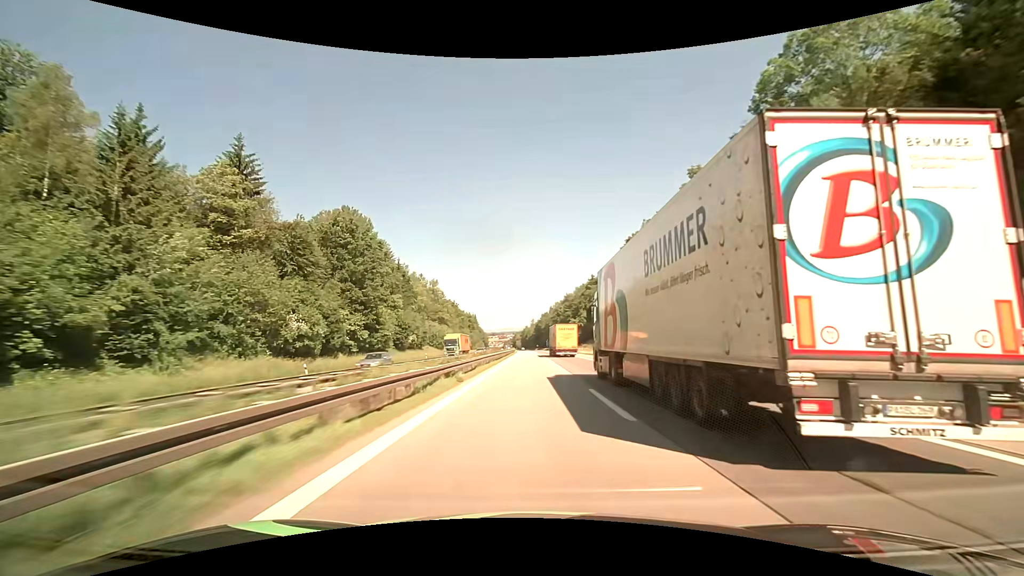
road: motorway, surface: asphalt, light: Day
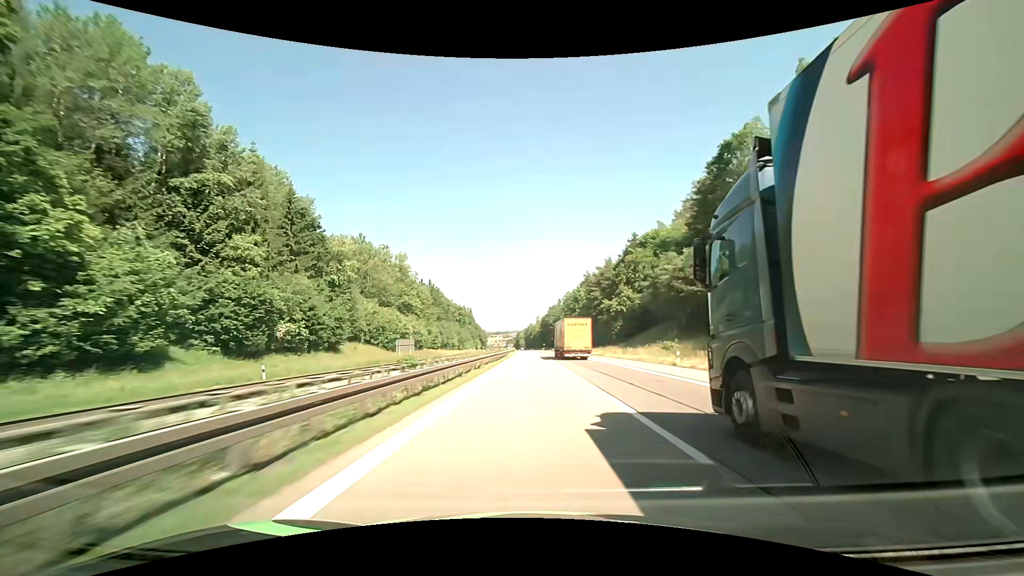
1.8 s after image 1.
(-0.4, +57.0) m; -1°
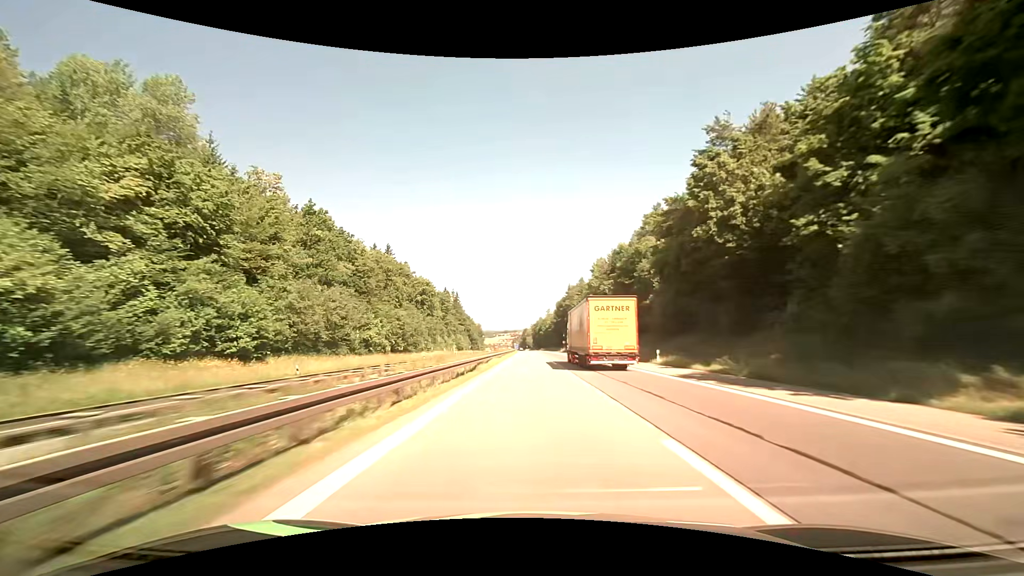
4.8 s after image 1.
(-0.8, +95.1) m; -1°
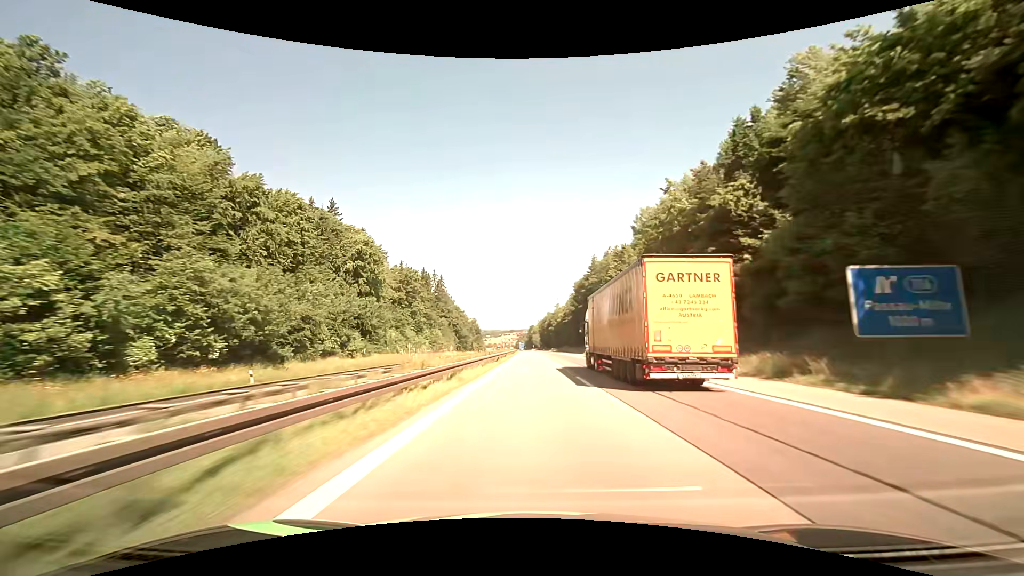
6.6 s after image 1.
(-0.2, +57.2) m; -1°
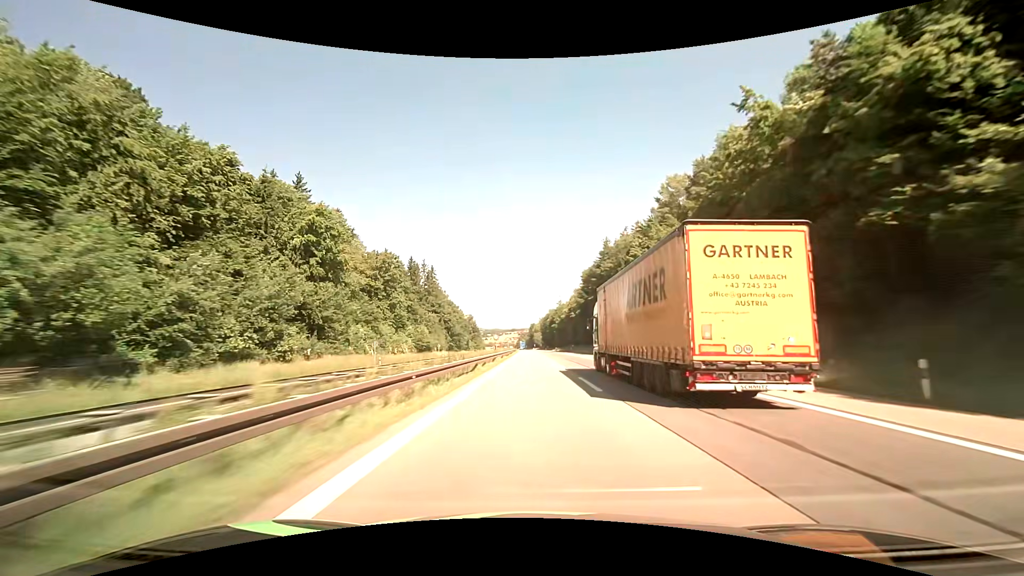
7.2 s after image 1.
(+0.1, +19.1) m; 0°
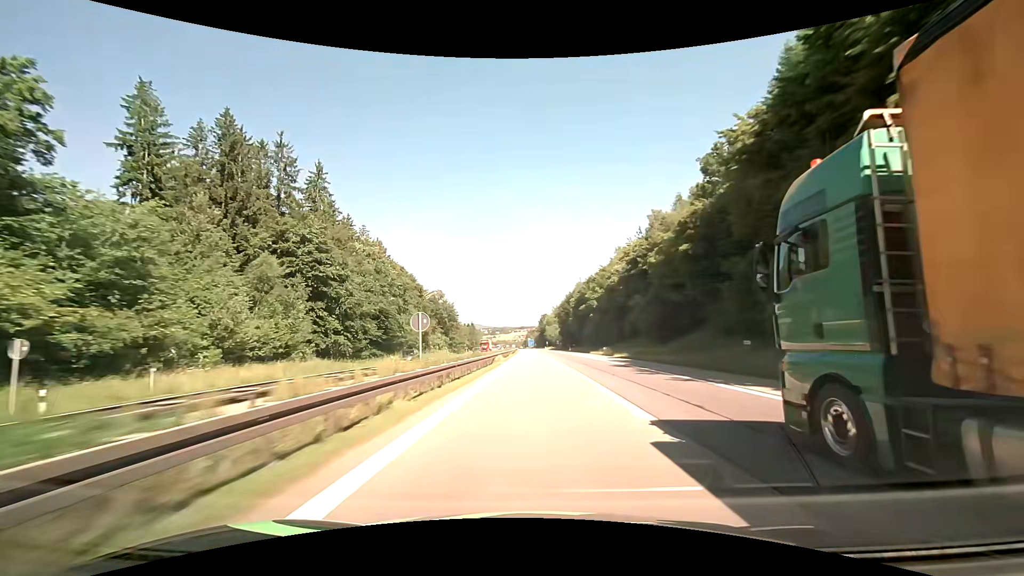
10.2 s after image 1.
(-1.0, +95.4) m; -1°
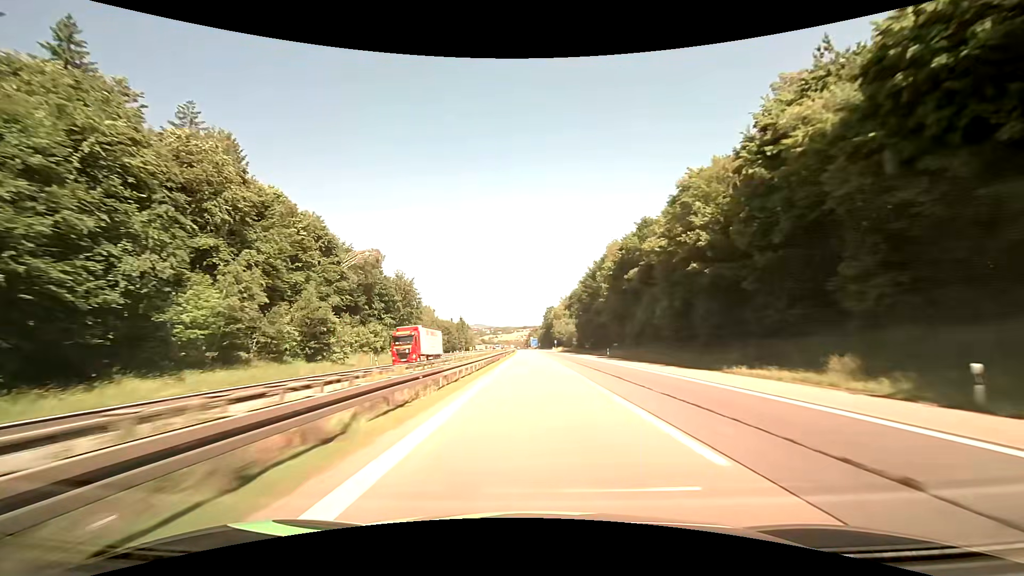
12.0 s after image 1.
(-0.2, +57.2) m; 0°
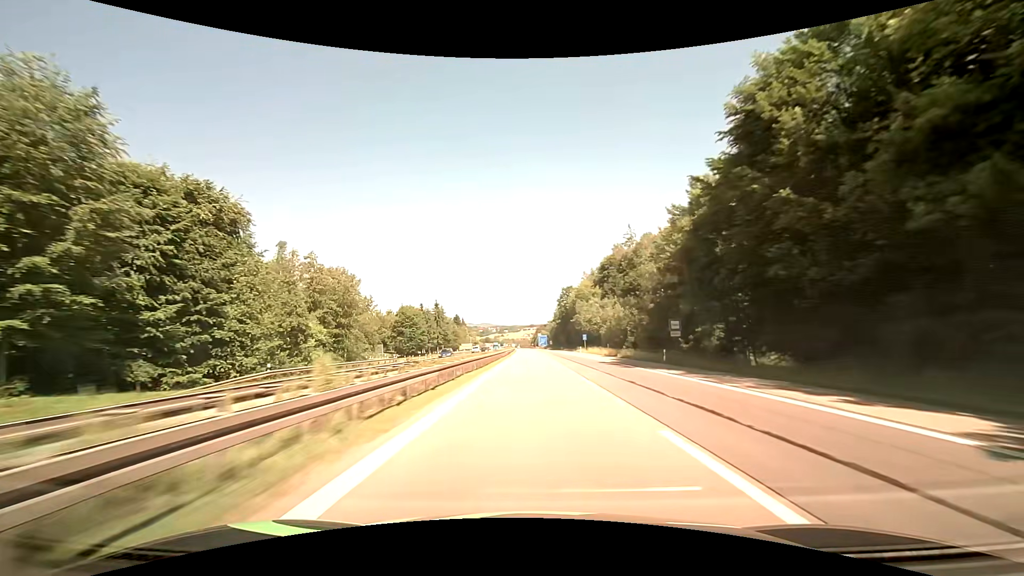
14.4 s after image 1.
(-0.7, +76.3) m; -1°
(0, +10) (0, +20) (0, +30) (0, +40) (0, +50) (0, +60) (0, +70) (0, +80) (+1, +90) (+1, +100) m
